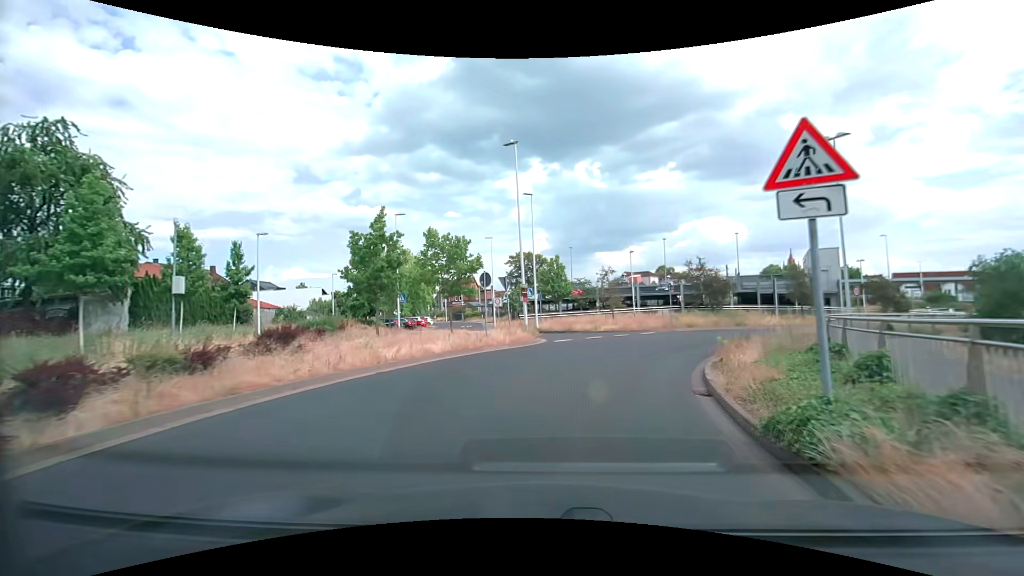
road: tertiary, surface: asphalt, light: Day
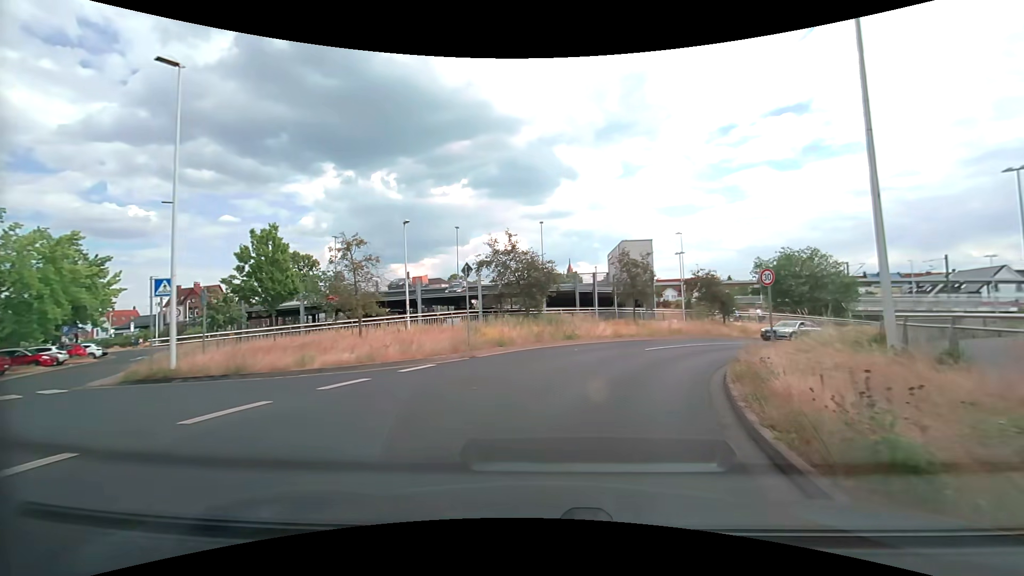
(+3.4, +17.5) m; +23°
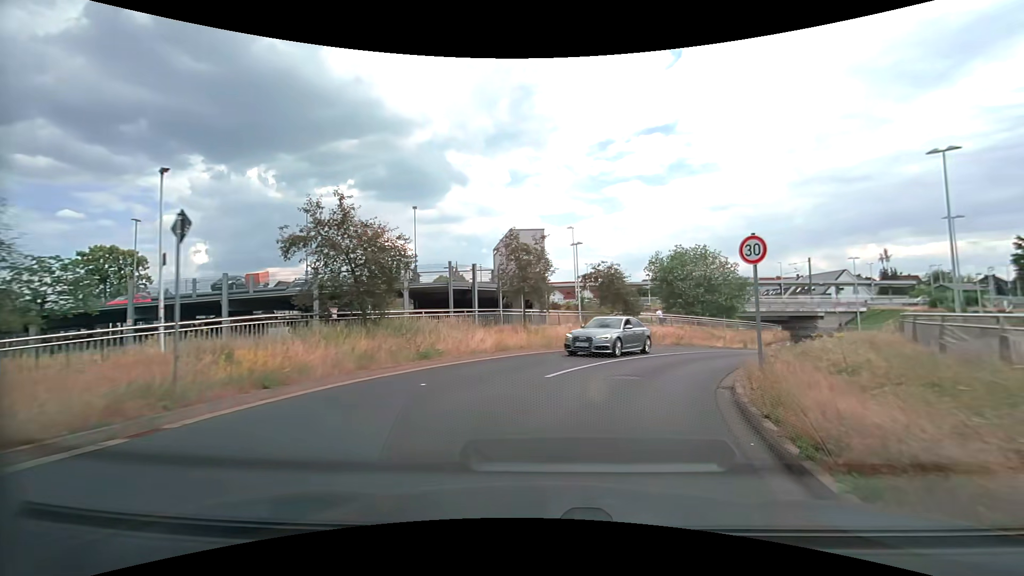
(+0.9, +8.8) m; +13°
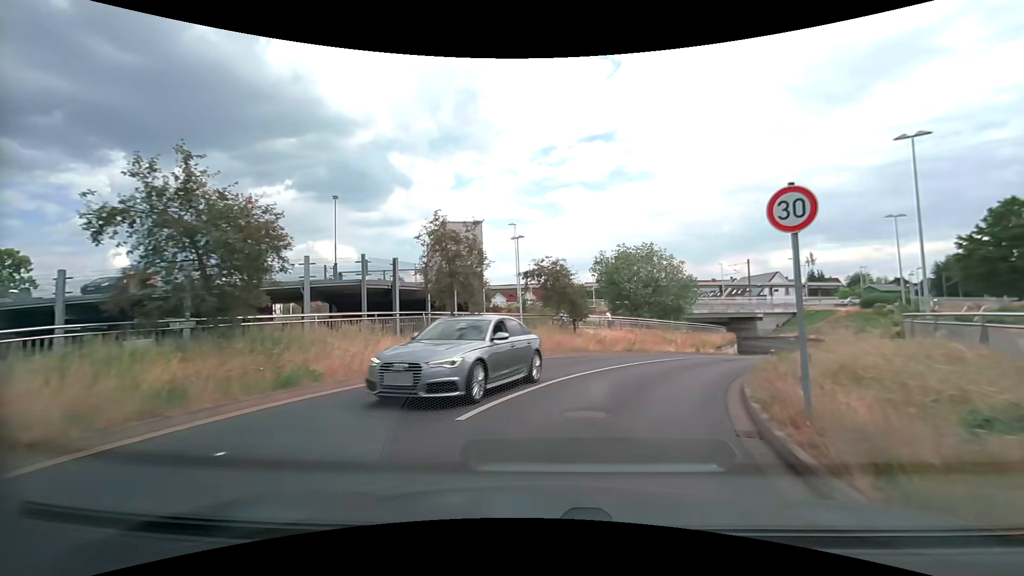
(+0.2, +4.4) m; +6°
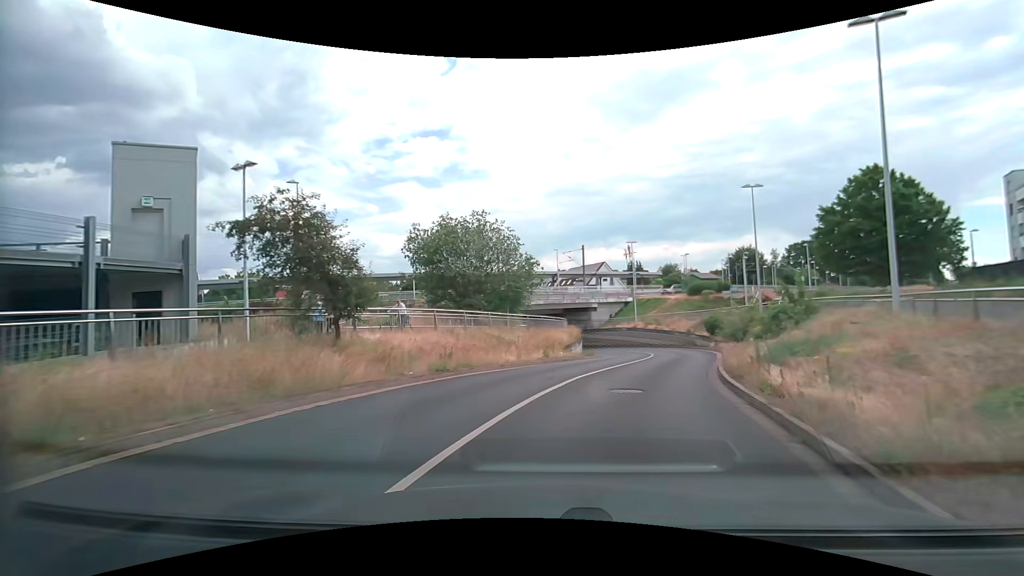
(+2.2, +12.8) m; +19°
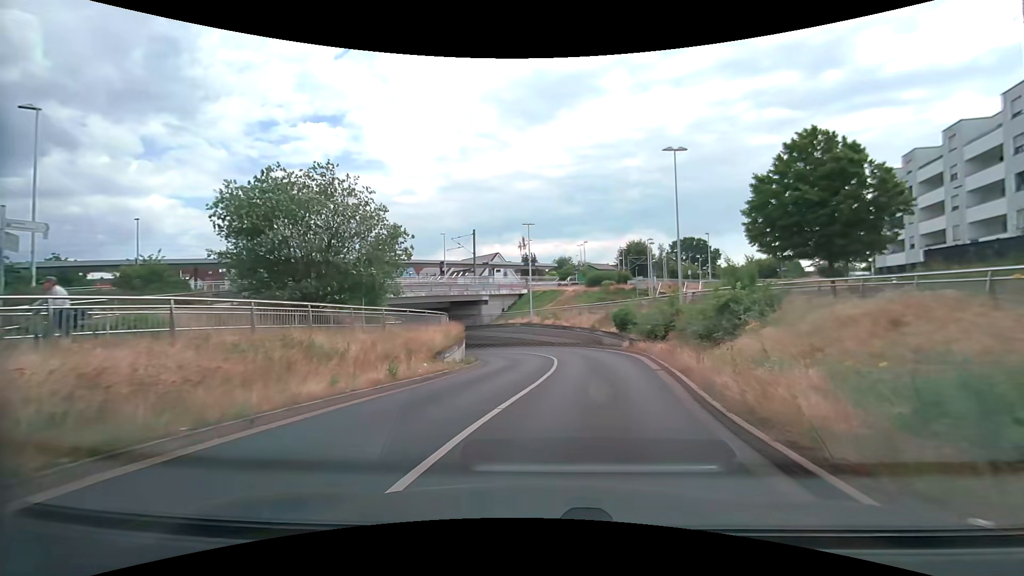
(+0.9, +9.1) m; +11°
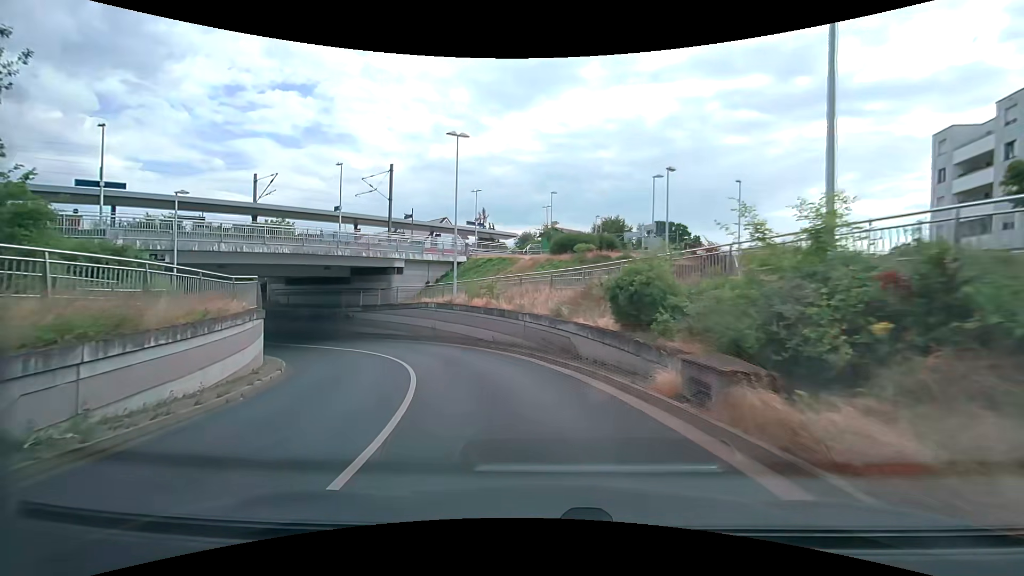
(+2.1, +19.8) m; +5°
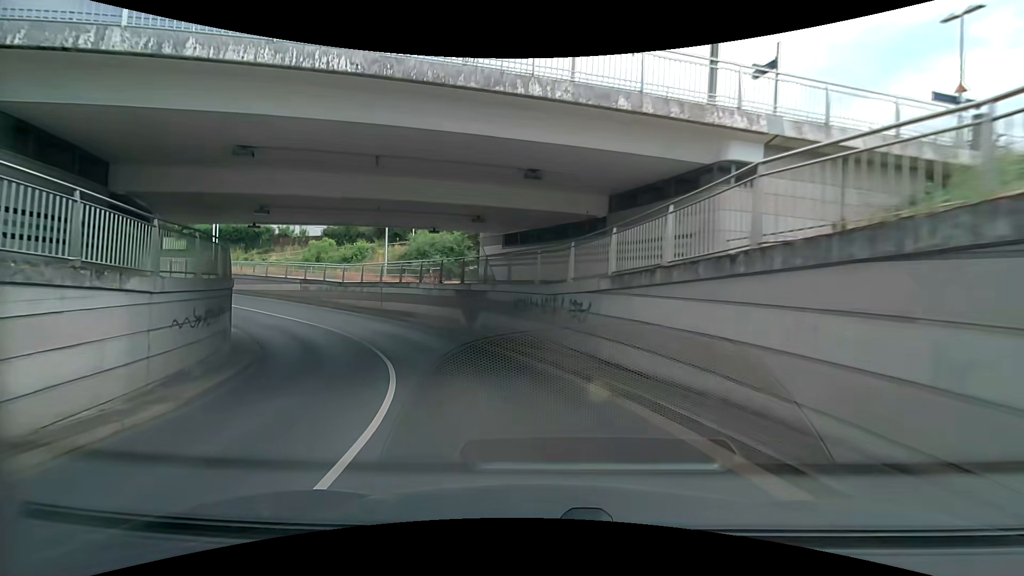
(-7.0, +26.1) m; -34°
